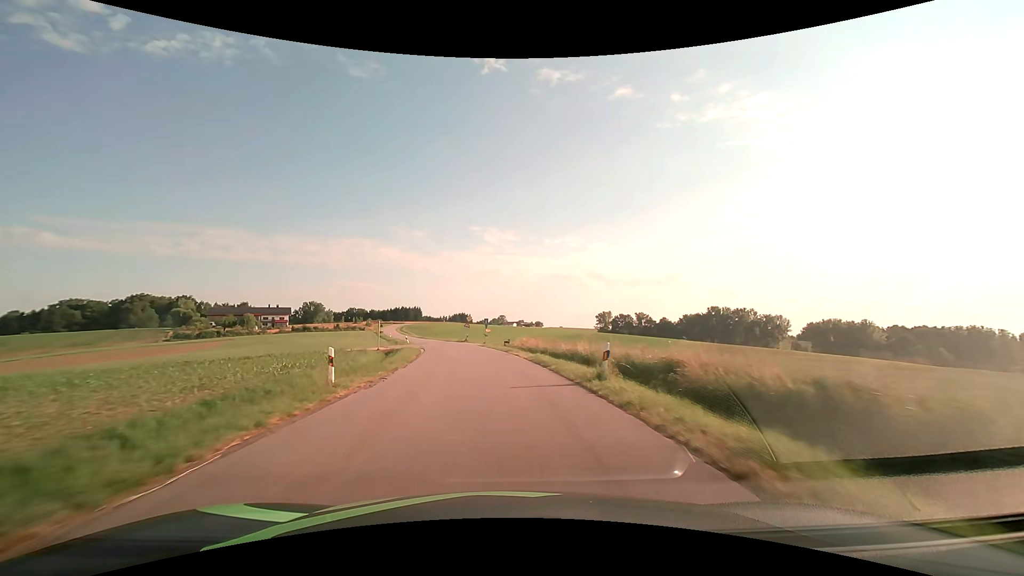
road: tertiary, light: Day
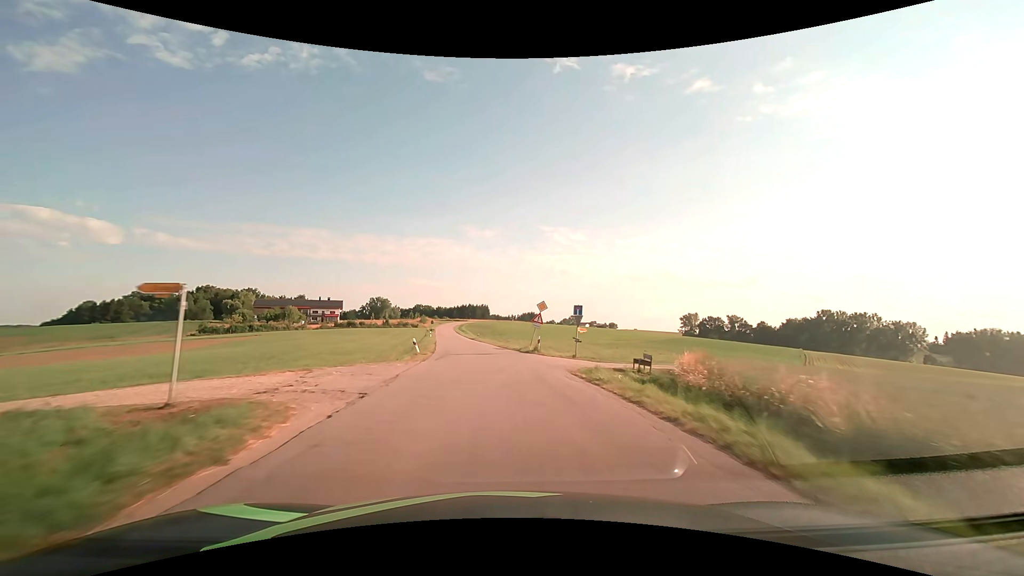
(-2.6, +32.7) m; -8°
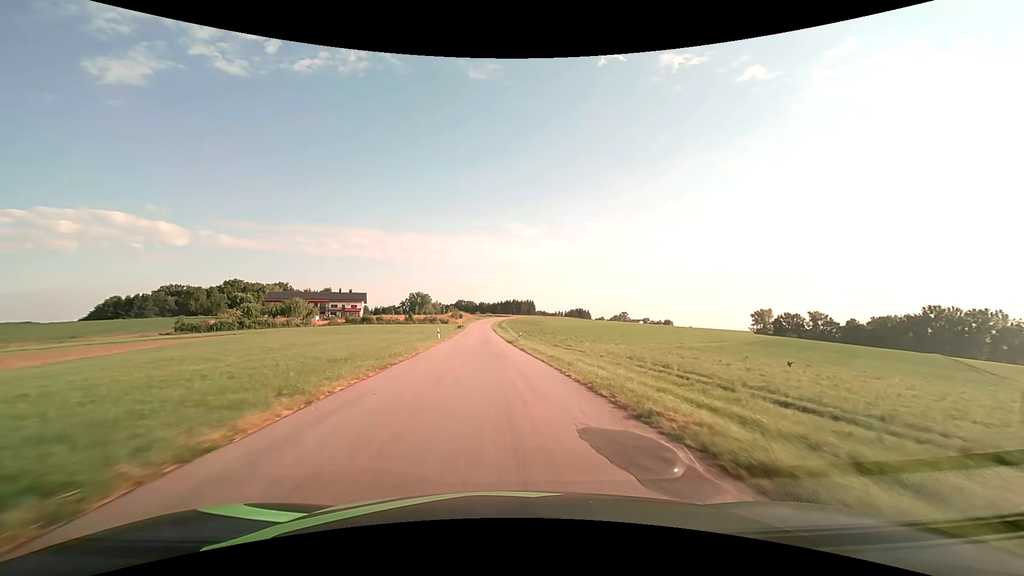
(-1.4, +32.8) m; -5°
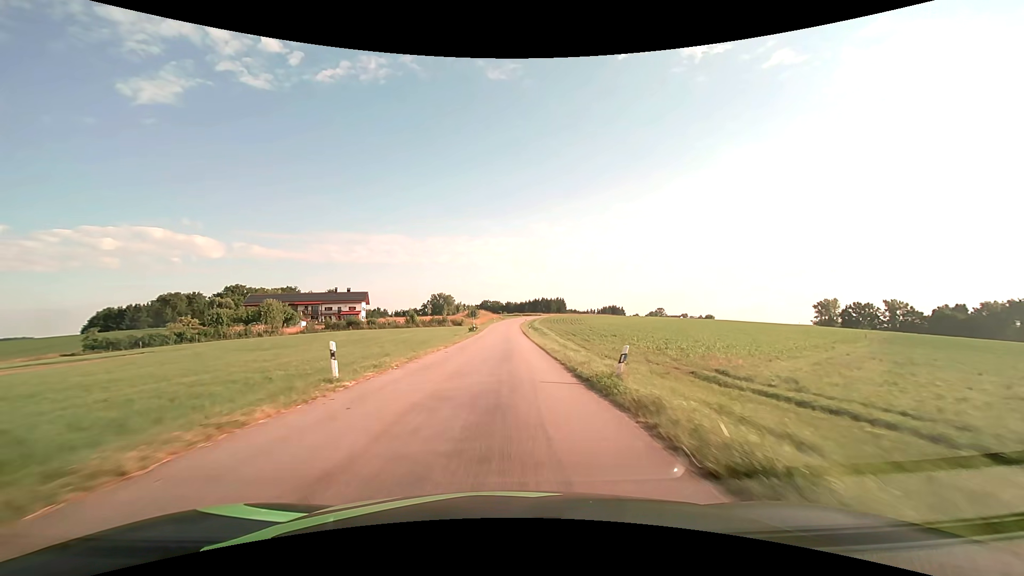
(-0.9, +32.6) m; -3°
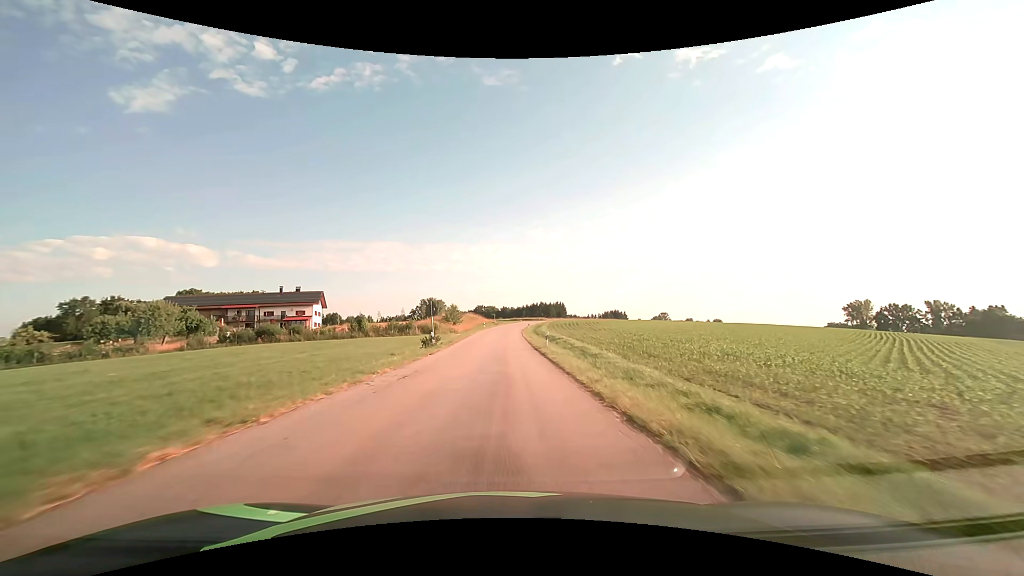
(0.0, +32.4) m; 0°
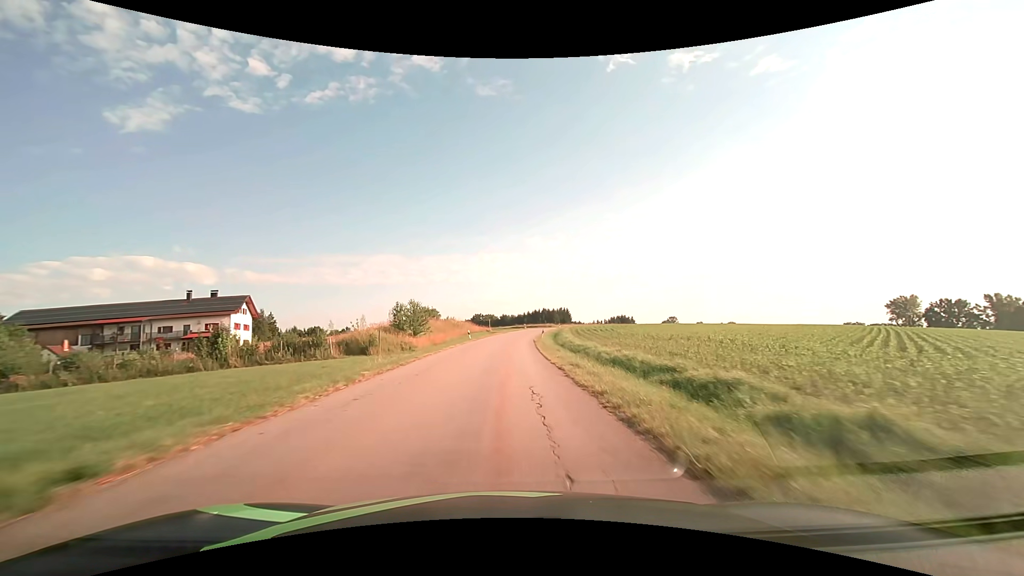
(0.0, +32.1) m; 0°
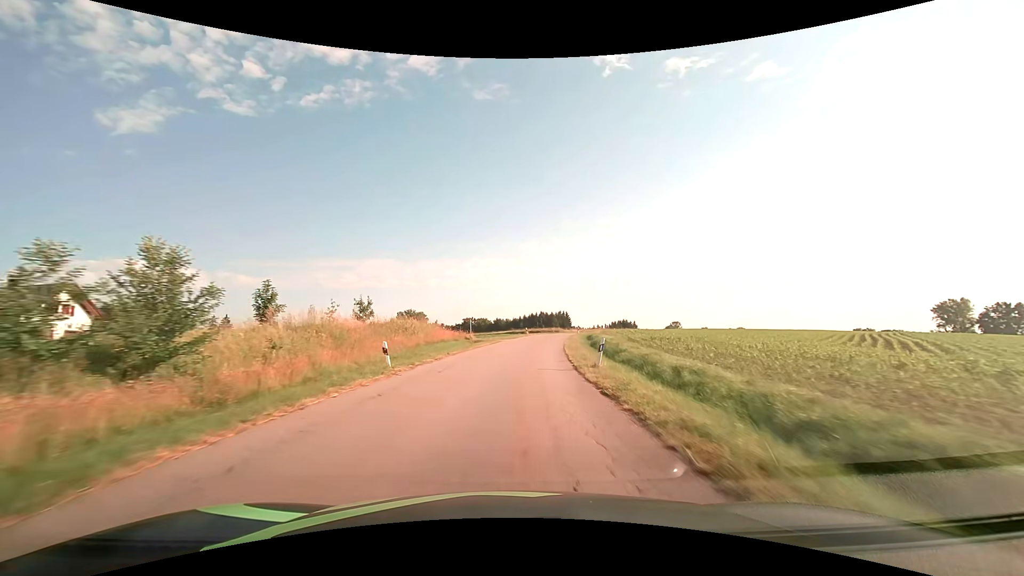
(+0.1, +31.9) m; +1°
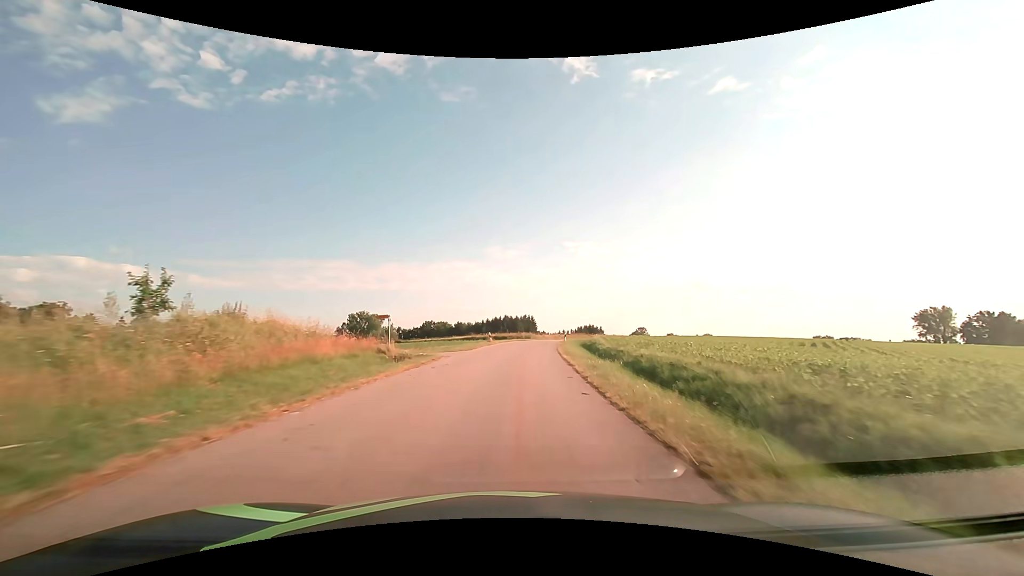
(+0.6, +21.1) m; +4°
(0, +10) (+1, +20) (+1, +30) (+2, +40) (+4, +50) (+5, +60) (+7, +70) (+9, +79) (+12, +89) (+15, +98) m
